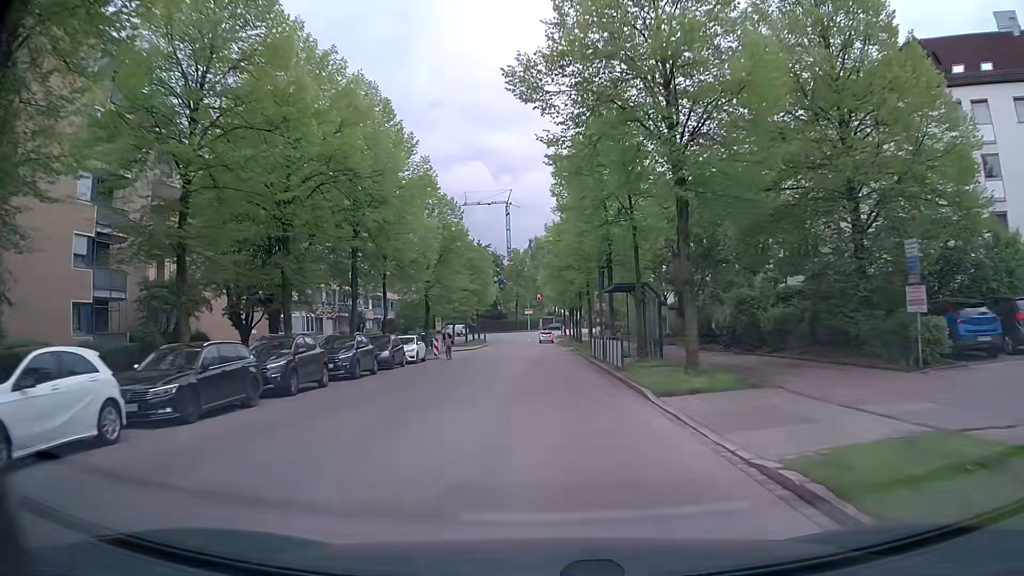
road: residential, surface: asphalt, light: Day
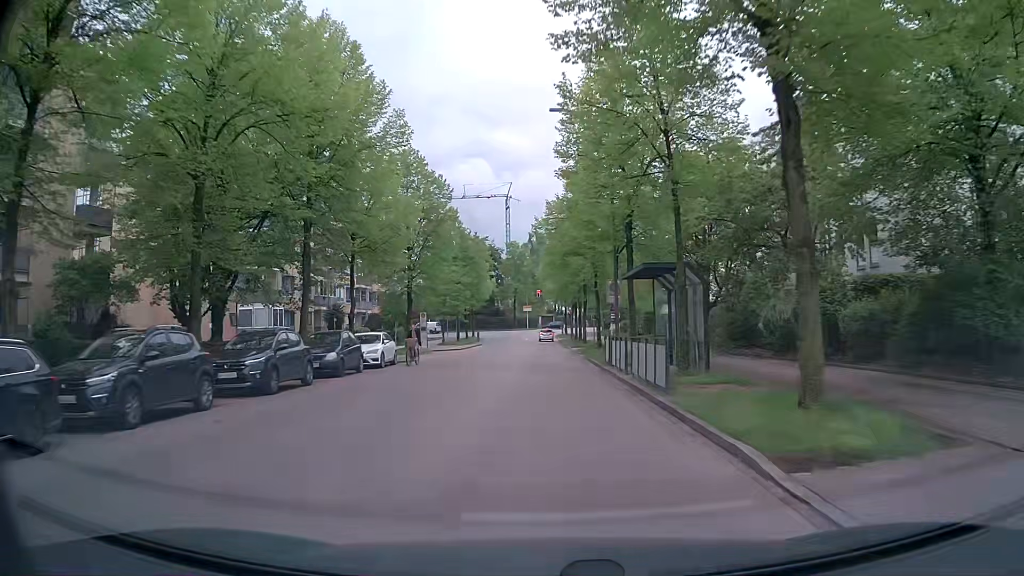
(0.0, +7.2) m; 0°
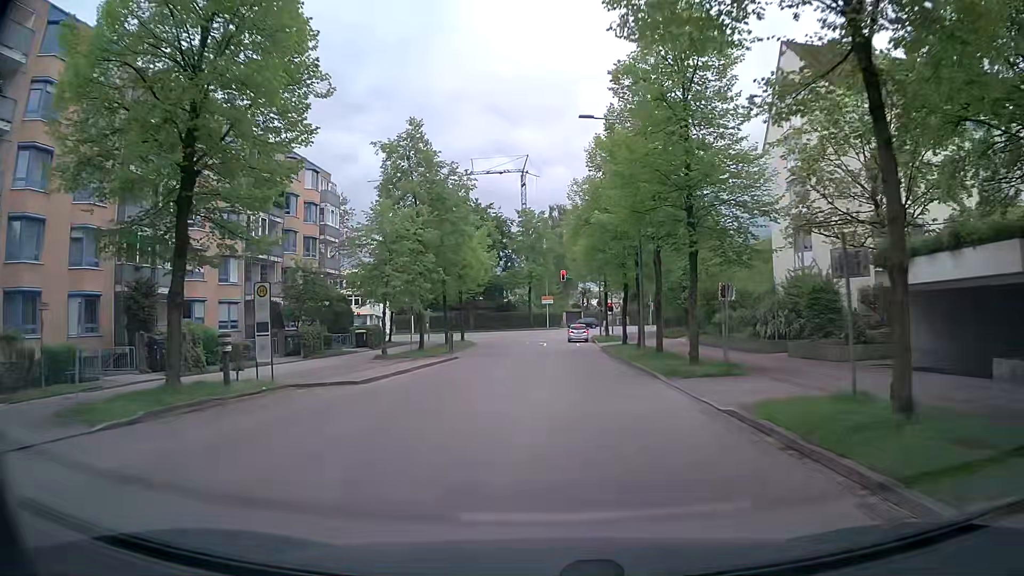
(-0.6, +33.2) m; -2°
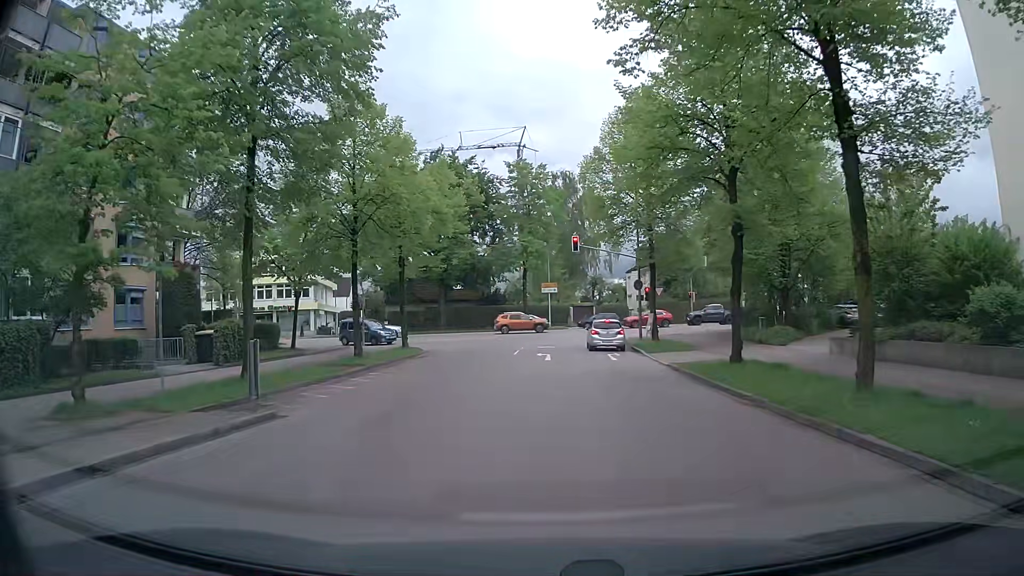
(0.0, +25.1) m; +1°
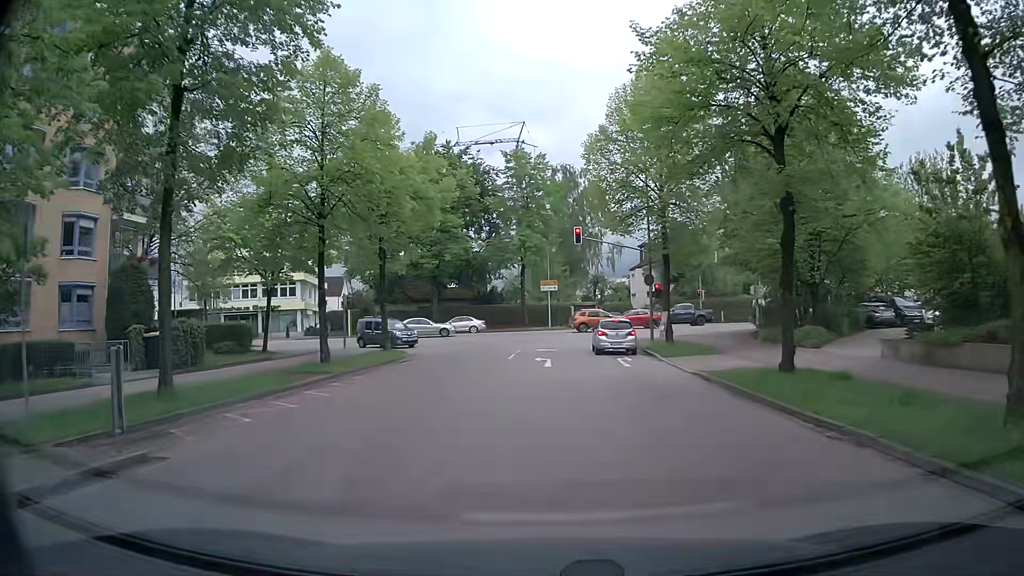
(0.0, +4.1) m; -1°
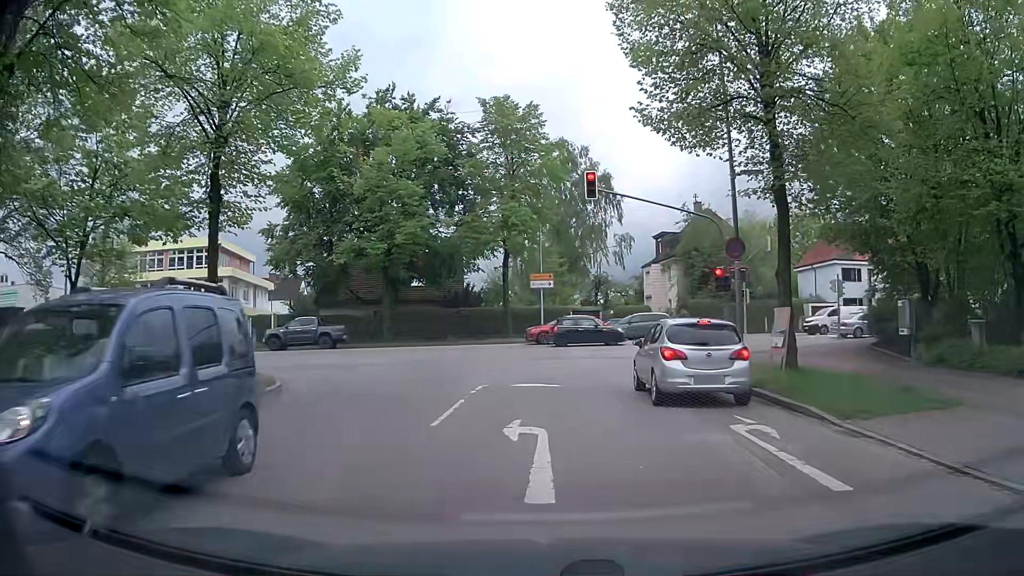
(+0.1, +15.8) m; 0°
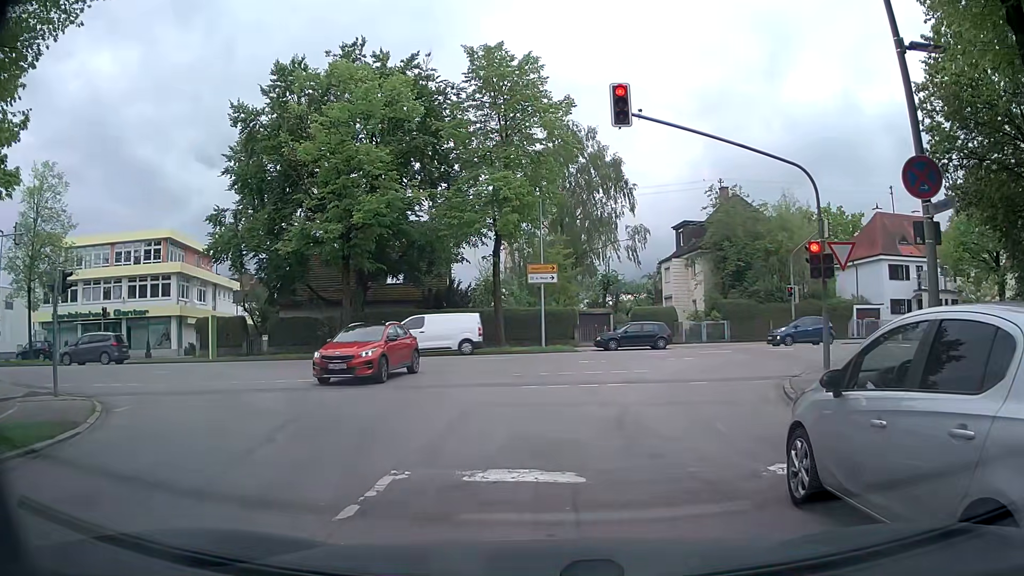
(+0.2, +8.9) m; +1°
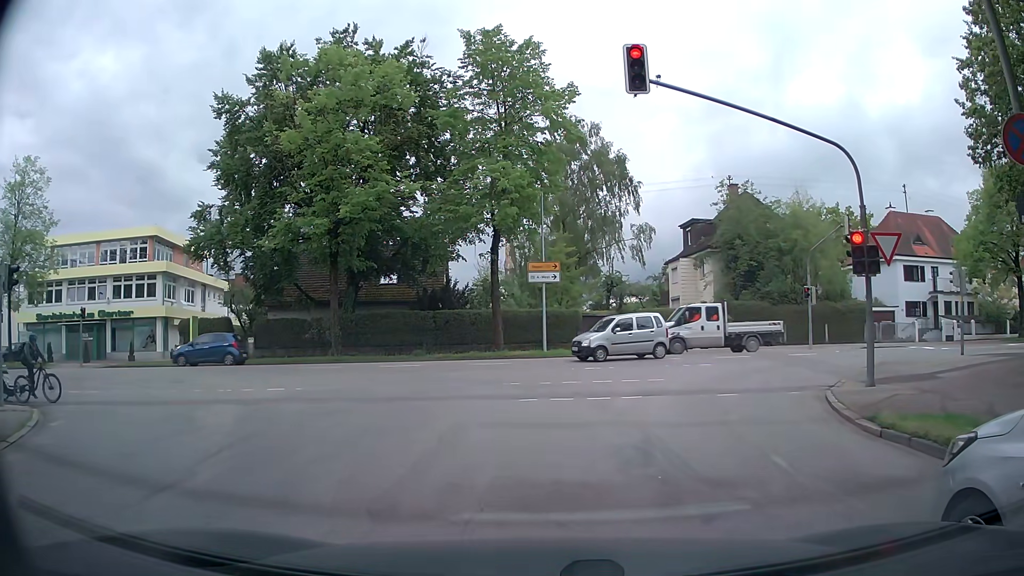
(0.0, +2.2) m; -1°
